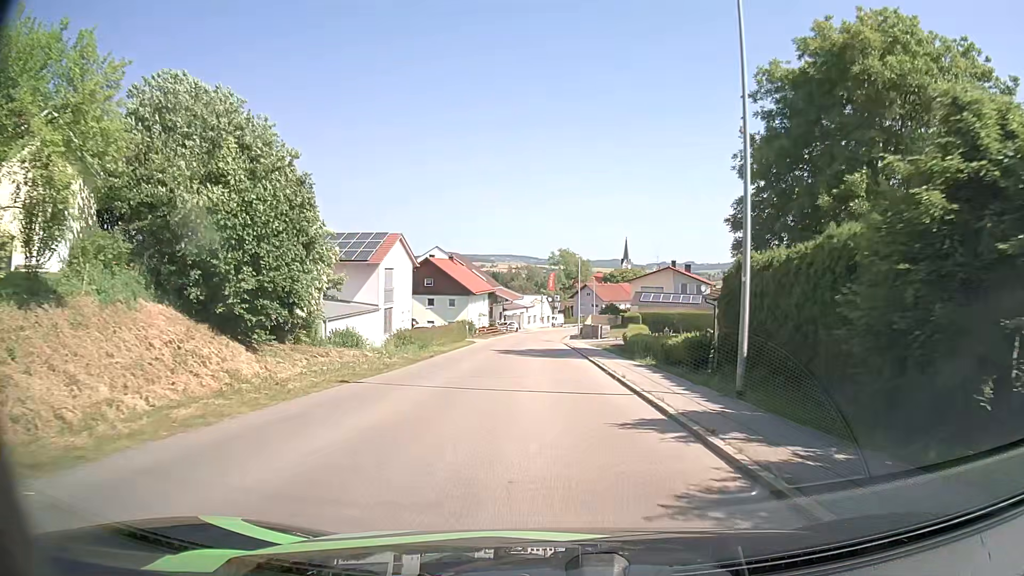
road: tertiary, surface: asphalt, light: Day
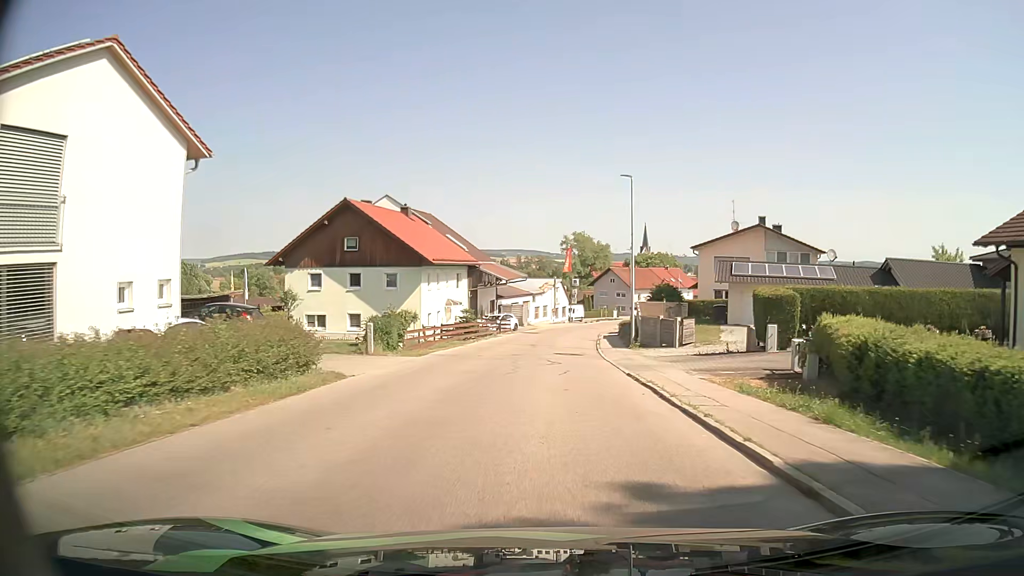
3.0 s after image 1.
(-0.4, +33.6) m; -1°
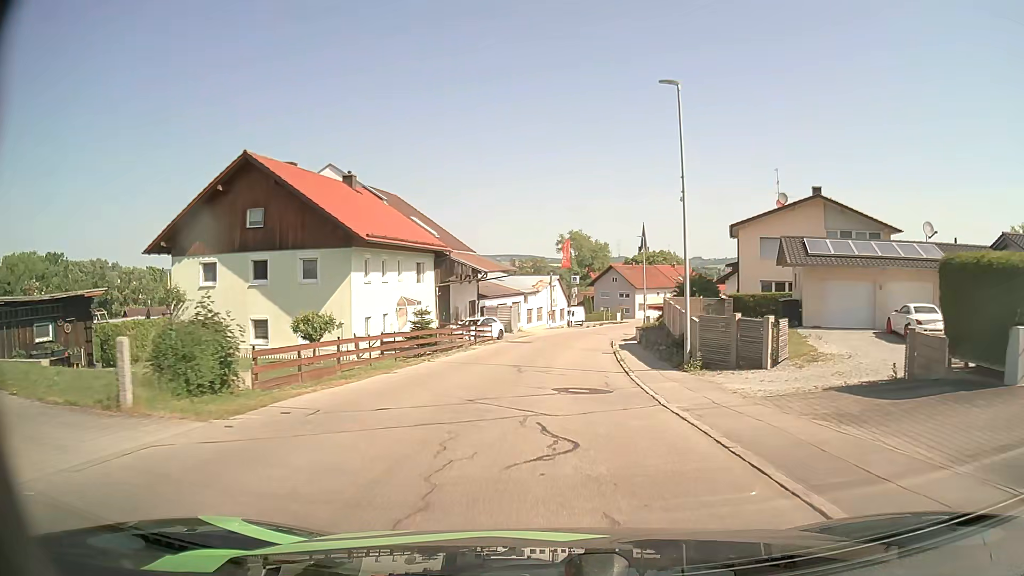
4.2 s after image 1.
(+0.1, +13.5) m; +1°
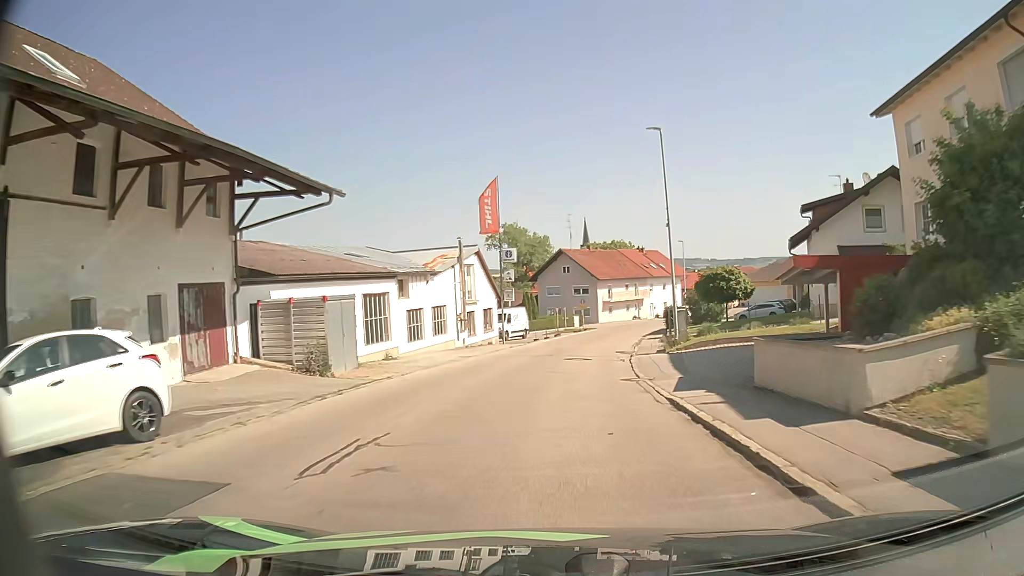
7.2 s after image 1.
(+1.1, +34.6) m; +5°
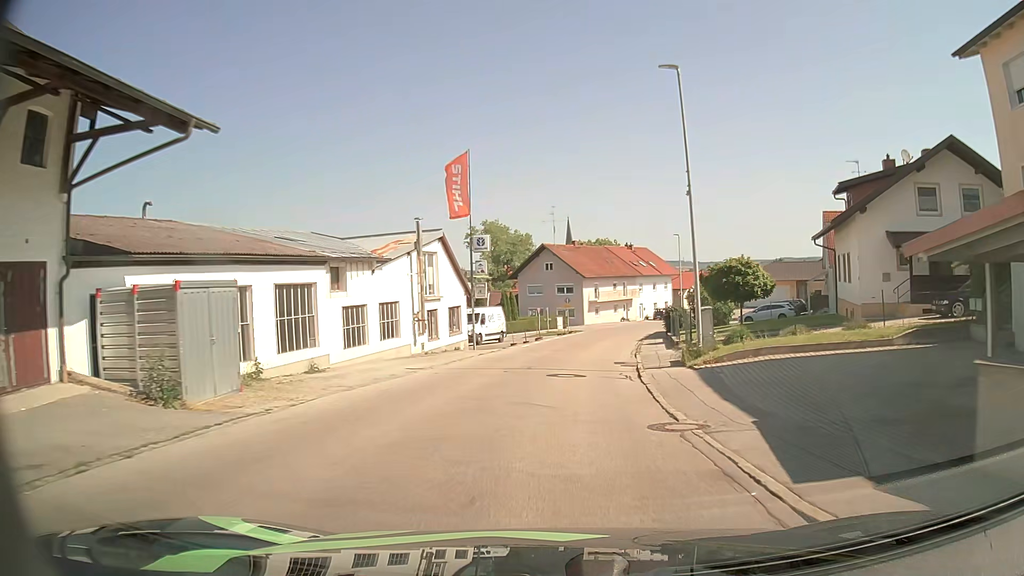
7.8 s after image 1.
(0.0, +6.9) m; +1°
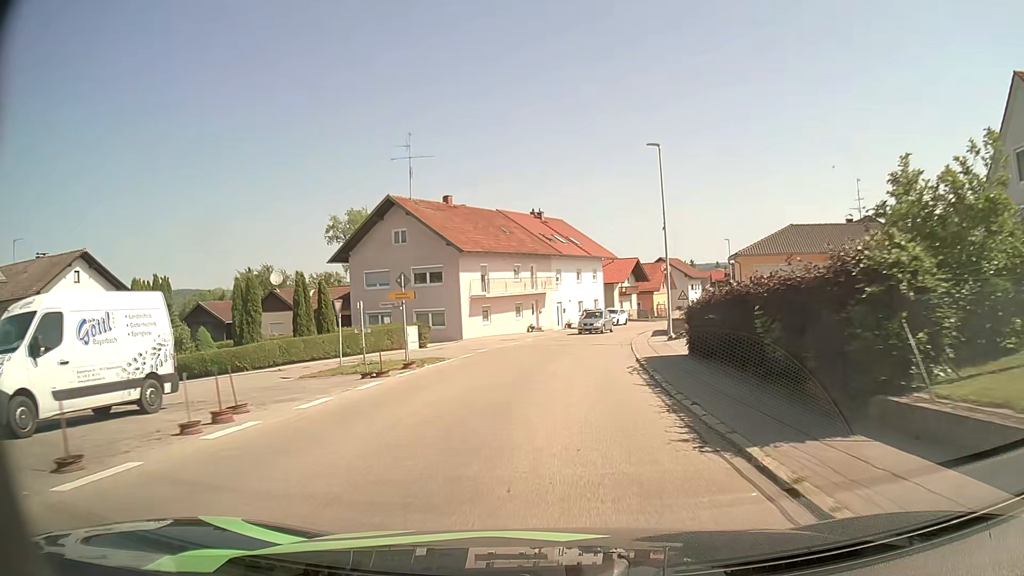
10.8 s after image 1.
(+2.5, +34.2) m; +9°
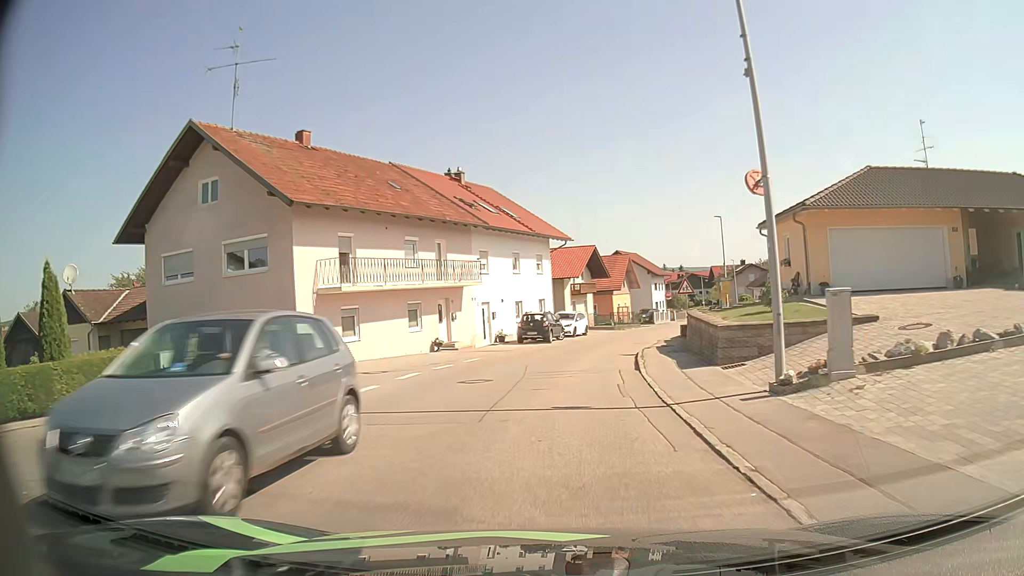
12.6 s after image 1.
(+0.8, +19.3) m; +5°
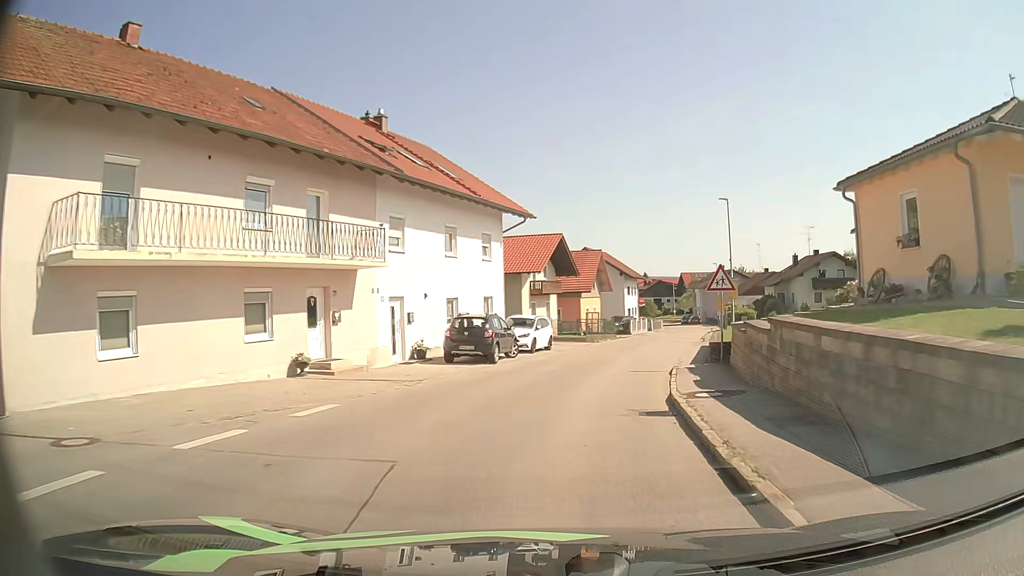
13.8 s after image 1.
(+0.2, +12.3) m; +3°
